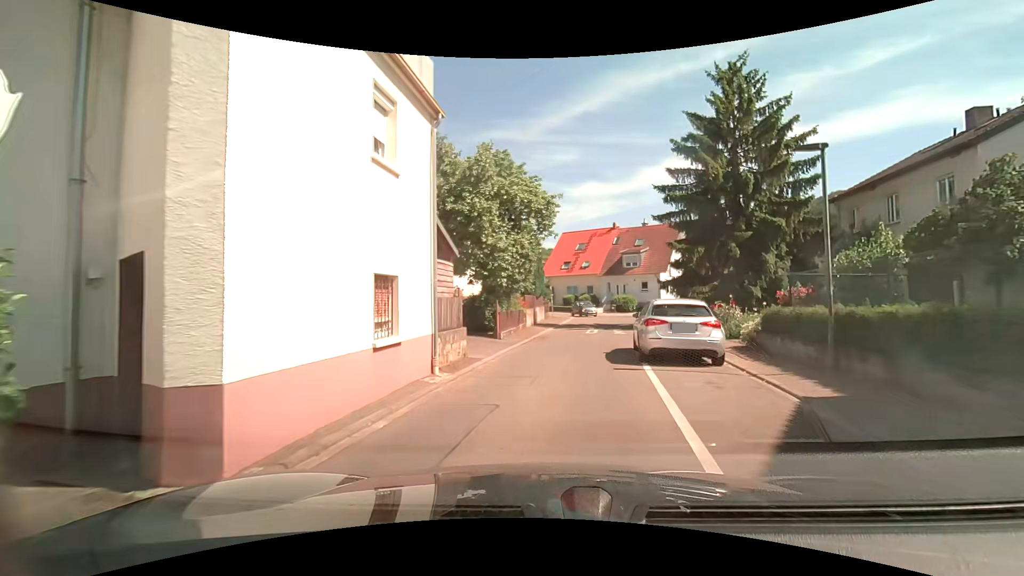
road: unclassified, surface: asphalt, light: Day
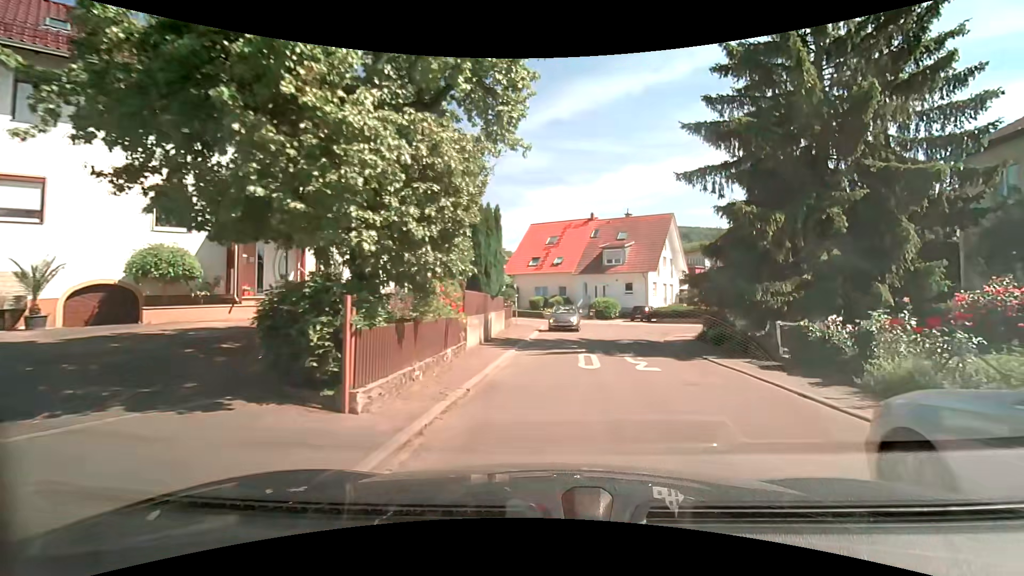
(+0.3, +11.3) m; +4°
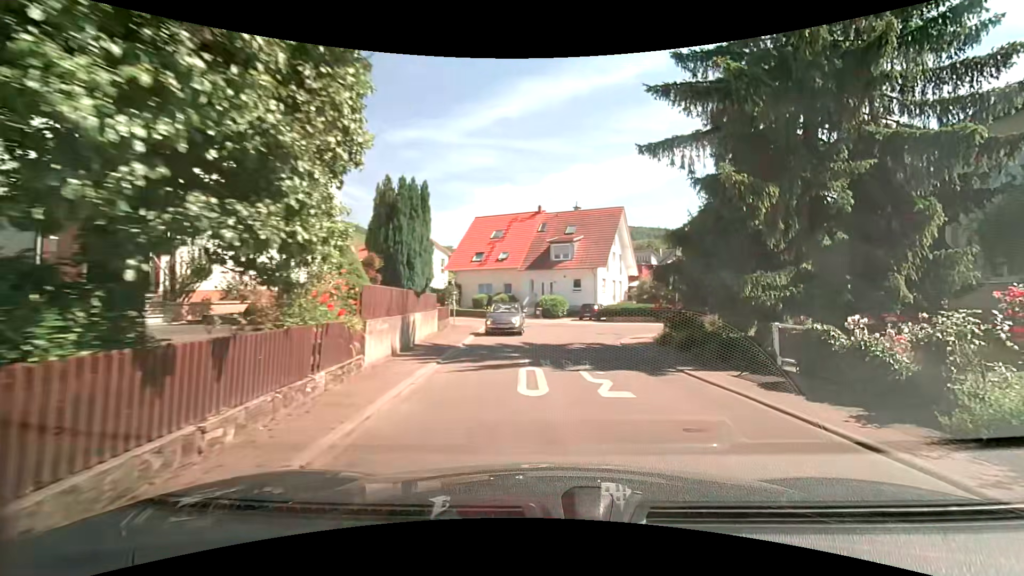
(+0.2, +3.6) m; +7°
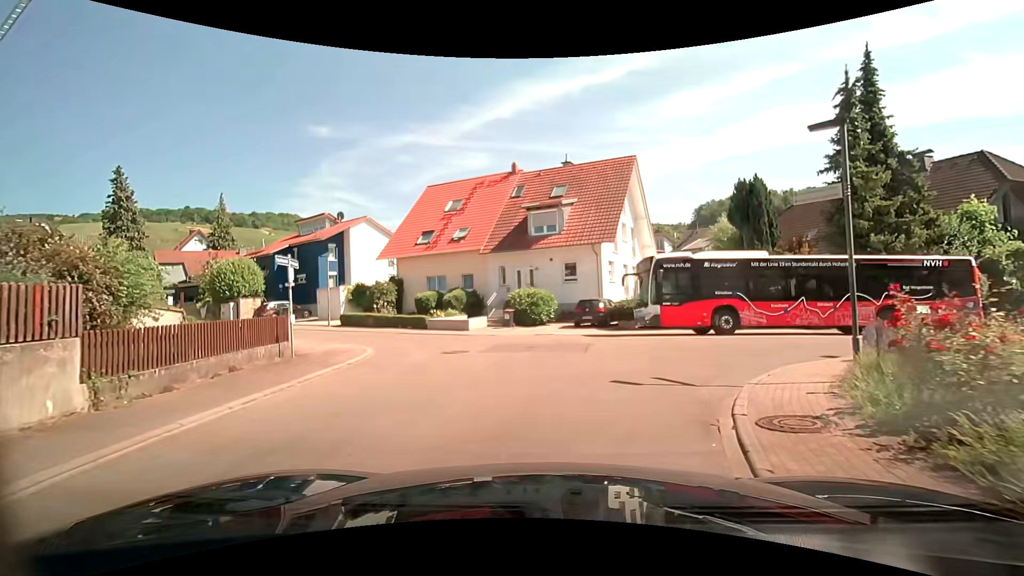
(+1.3, +16.2) m; -1°
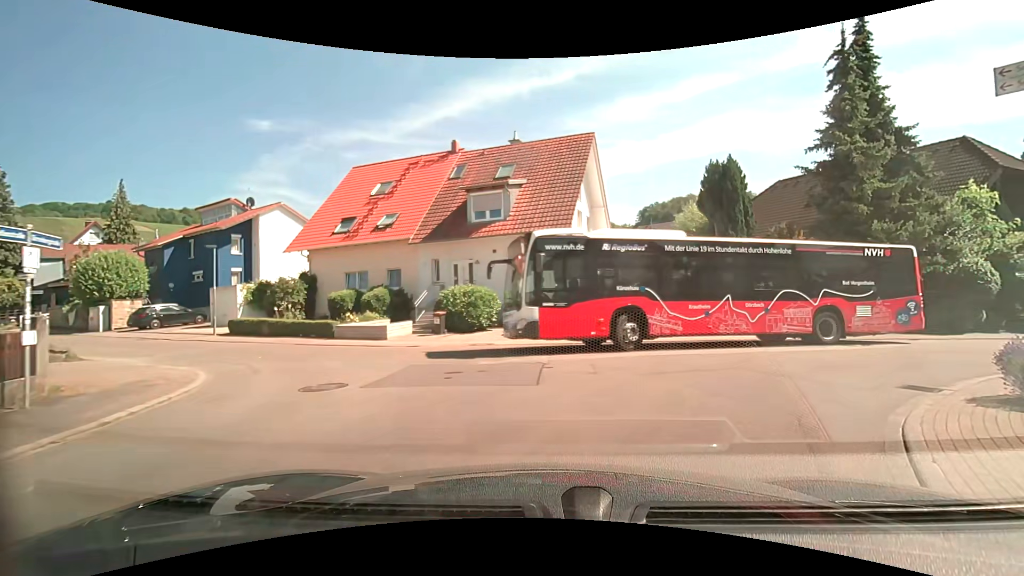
(+0.2, +5.1) m; +9°
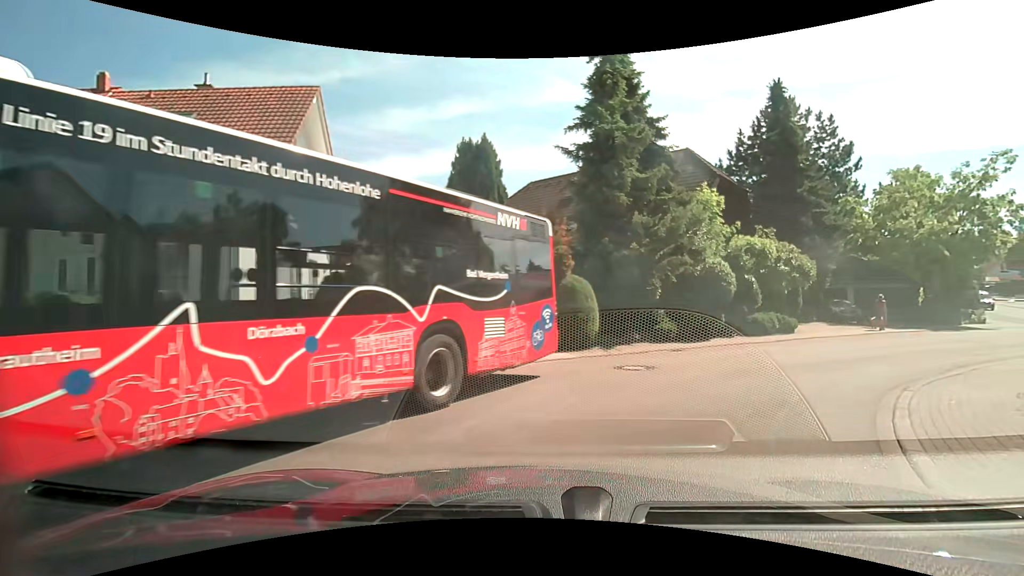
(+1.4, +6.6) m; +25°
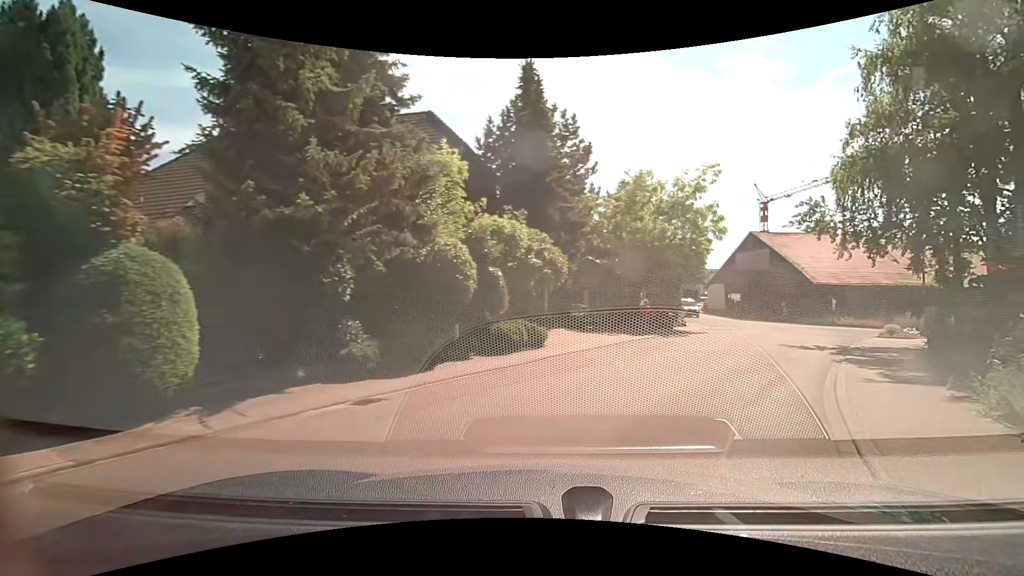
(+2.0, +7.6) m; +29°
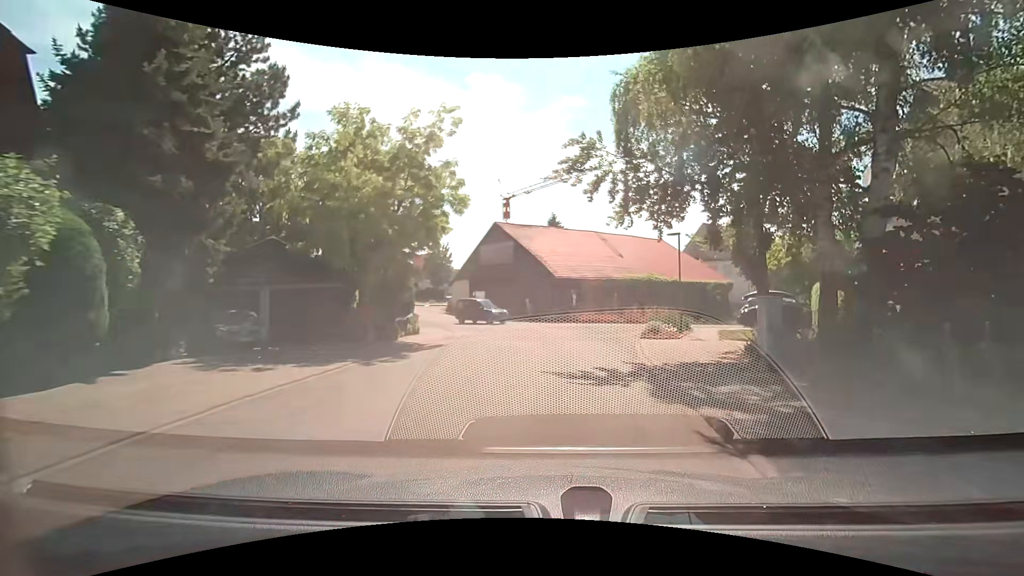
(+2.6, +10.2) m; +27°
